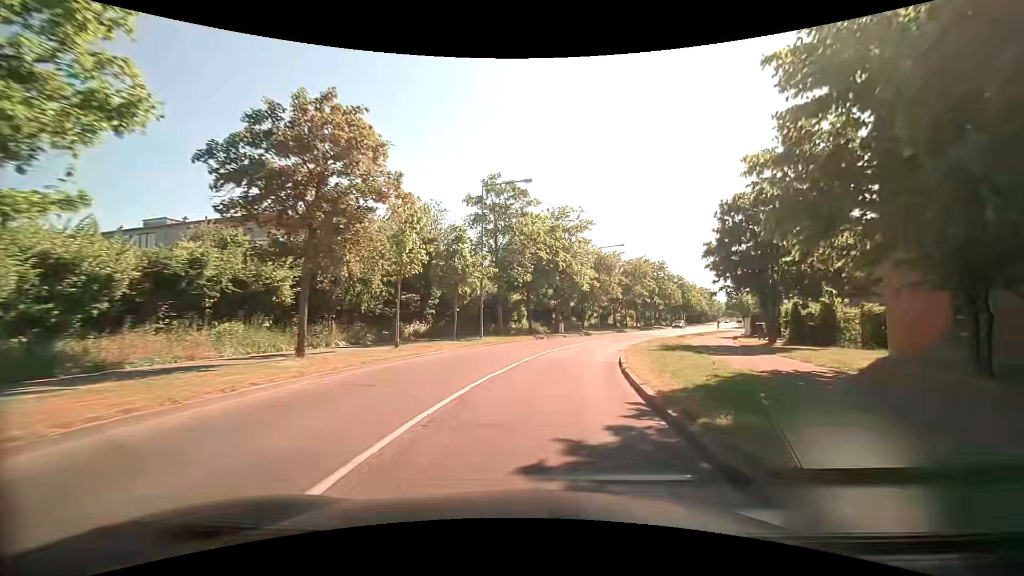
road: tertiary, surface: asphalt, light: Day
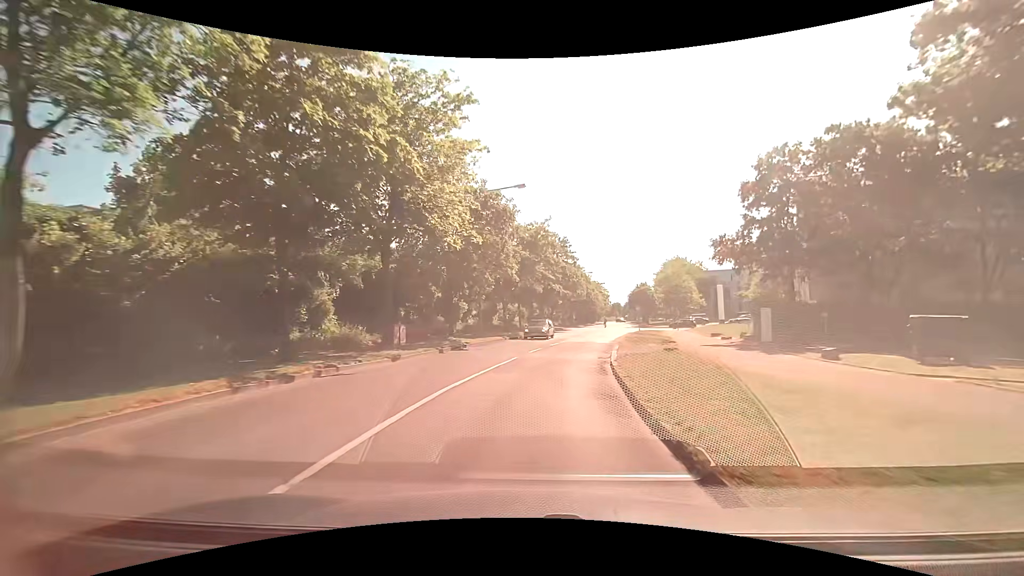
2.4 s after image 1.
(+3.1, +26.7) m; +13°
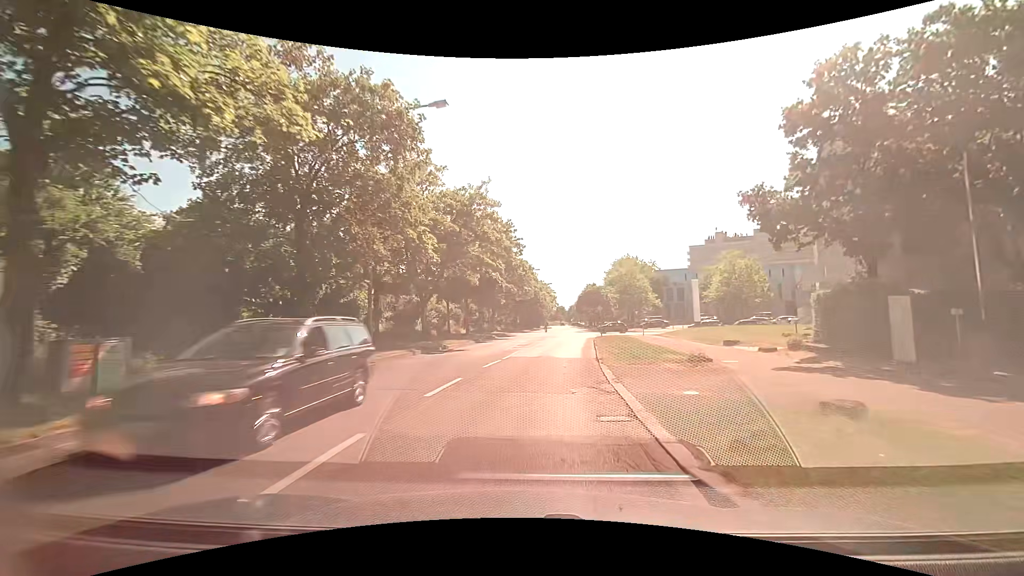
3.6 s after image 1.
(+0.8, +13.0) m; +7°
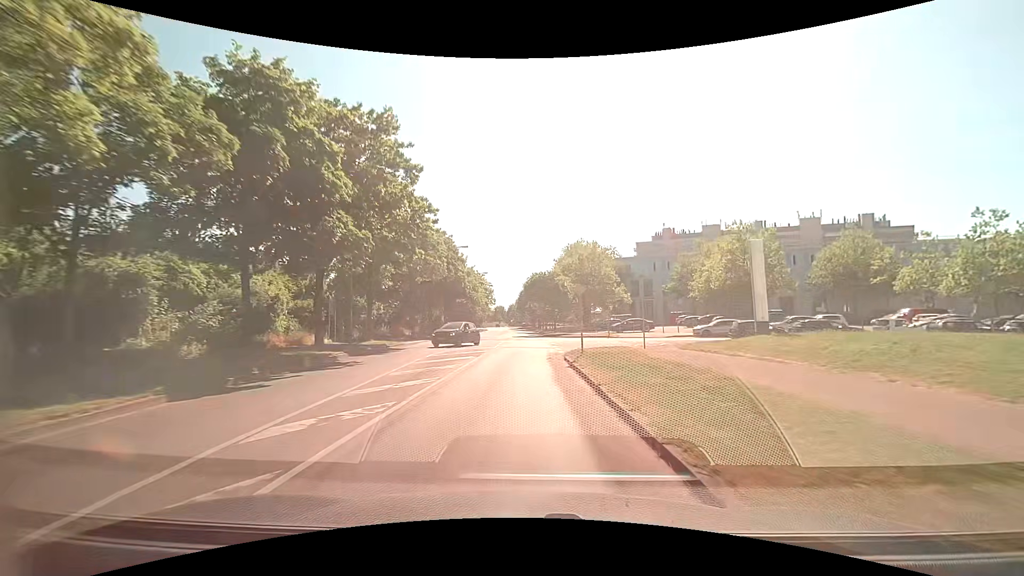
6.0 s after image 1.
(+2.0, +26.8) m; +7°
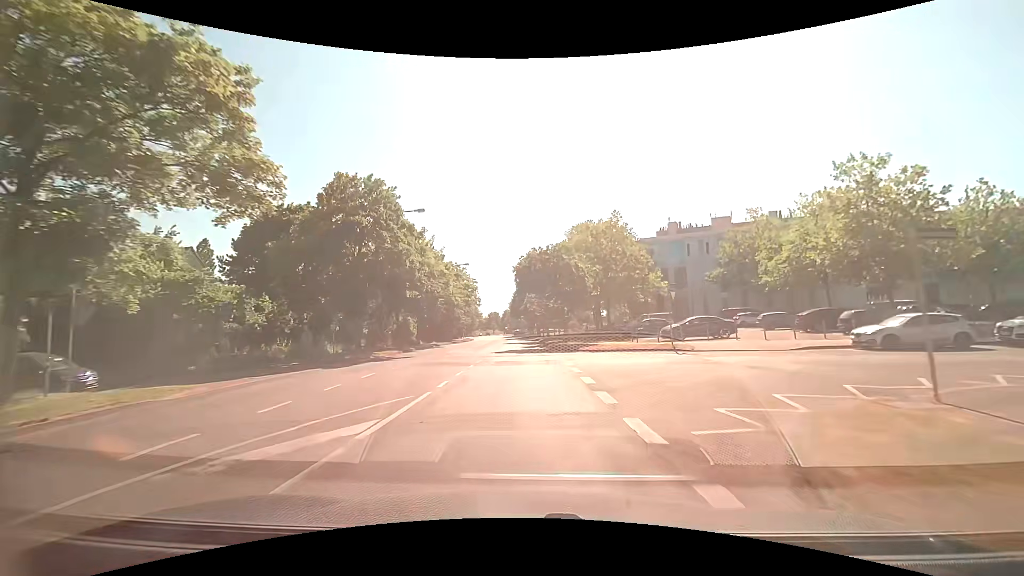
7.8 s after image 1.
(+0.3, +22.1) m; 0°
